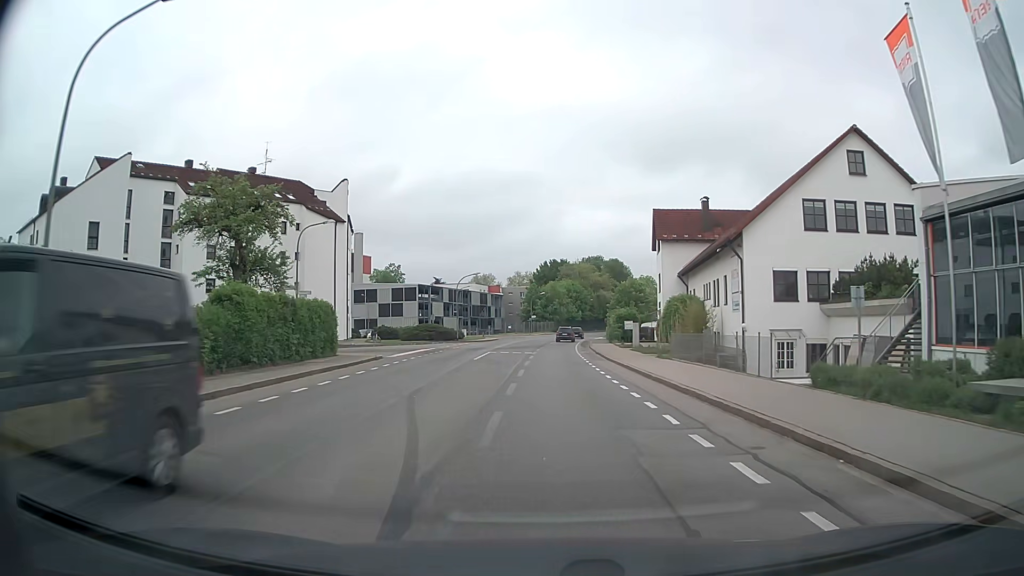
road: secondary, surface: asphalt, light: Day
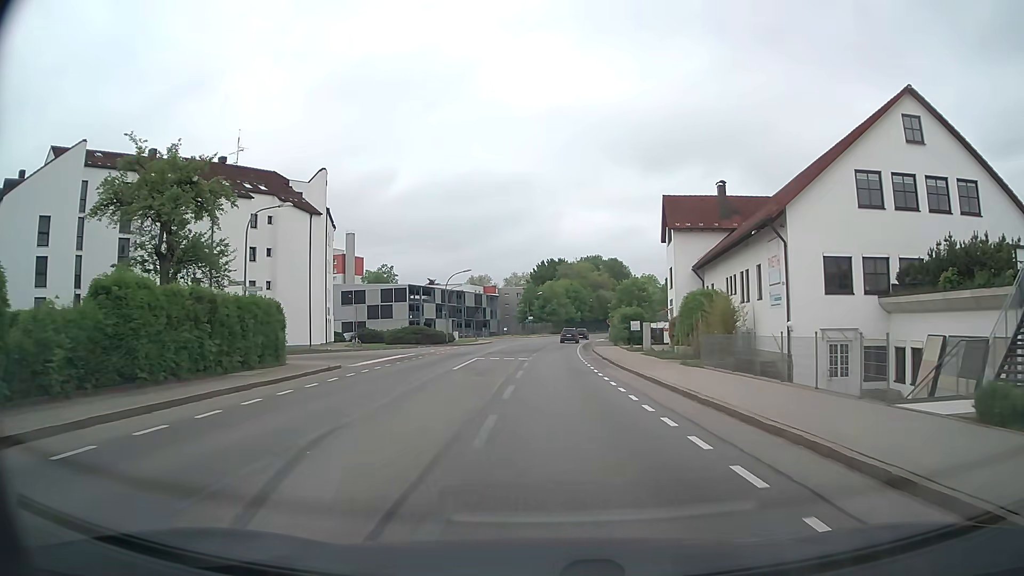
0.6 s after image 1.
(0.0, +6.2) m; 0°
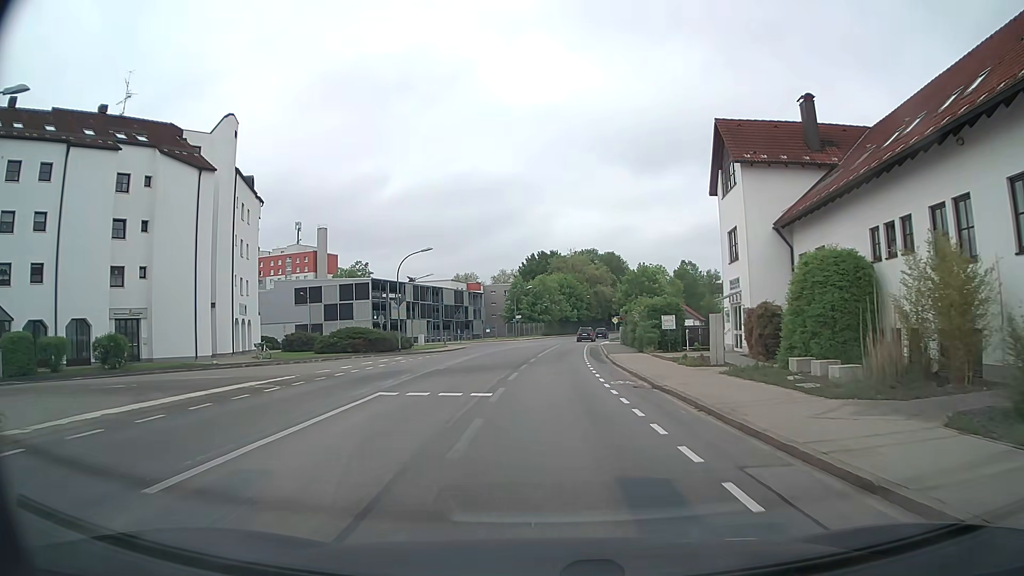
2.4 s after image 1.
(0.0, +18.6) m; 0°
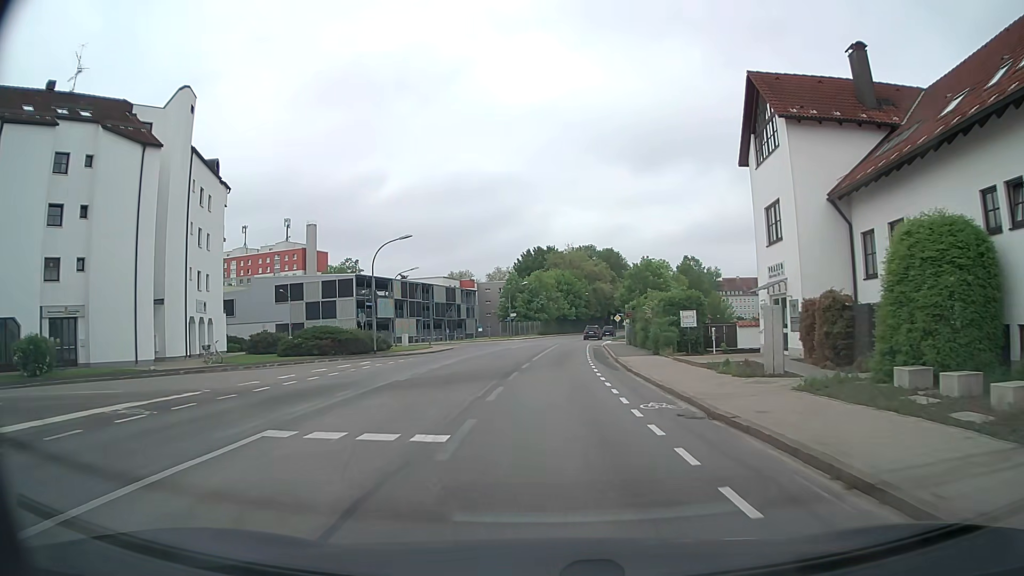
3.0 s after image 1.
(+0.1, +6.2) m; +1°
